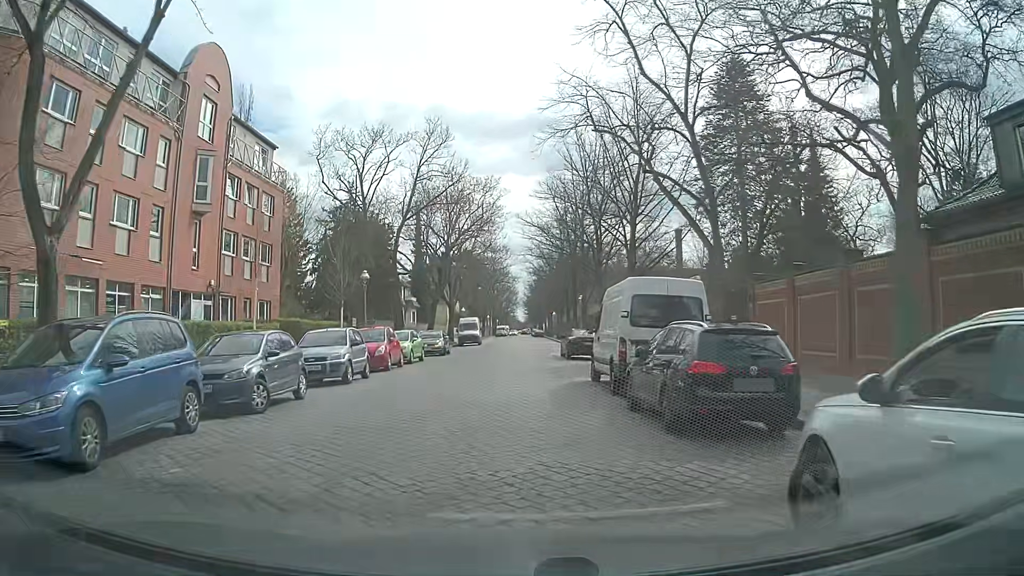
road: residential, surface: sett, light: Day
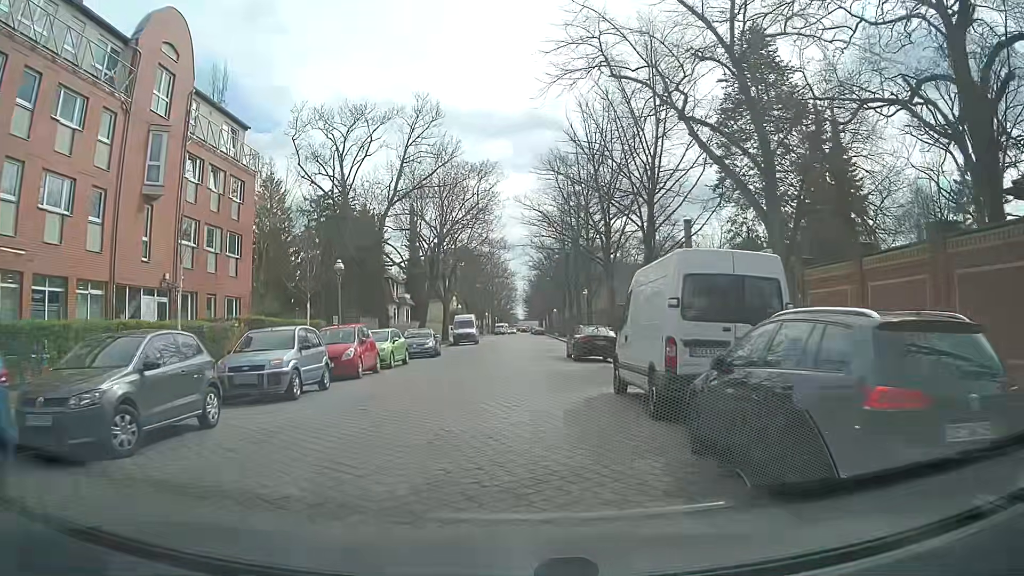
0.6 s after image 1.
(0.0, +4.4) m; -1°
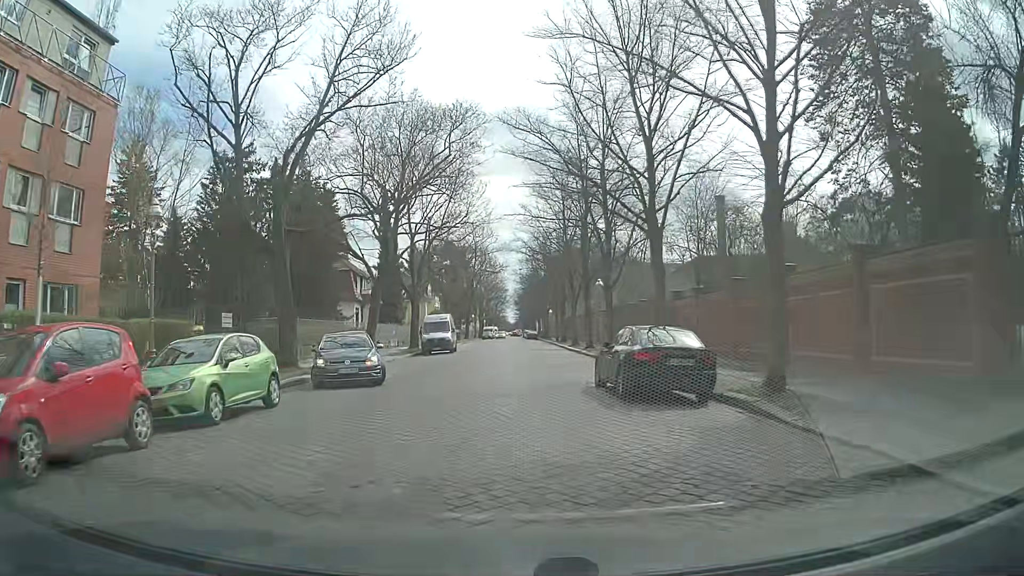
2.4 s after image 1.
(+0.3, +14.0) m; +2°
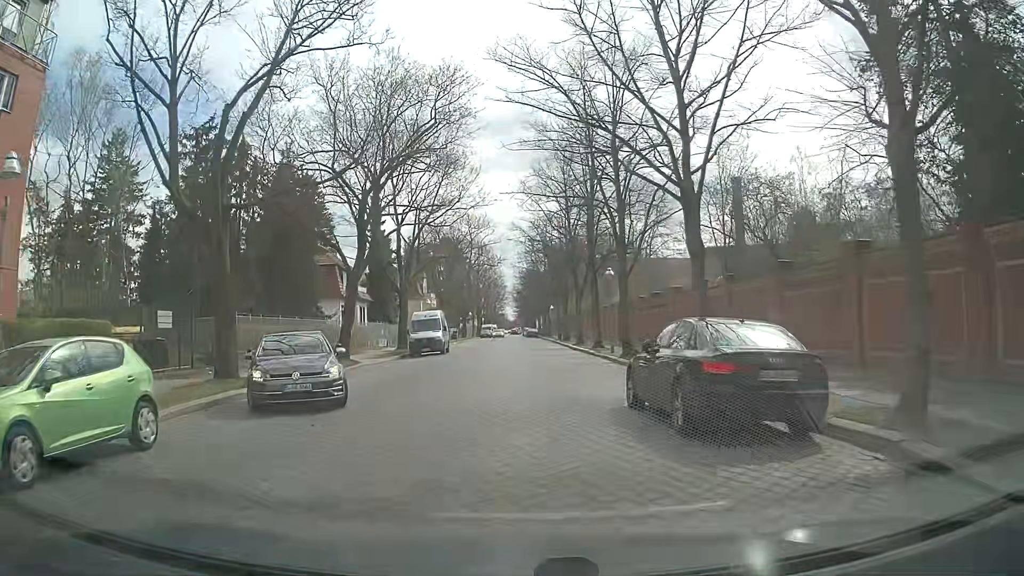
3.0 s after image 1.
(0.0, +4.8) m; 0°
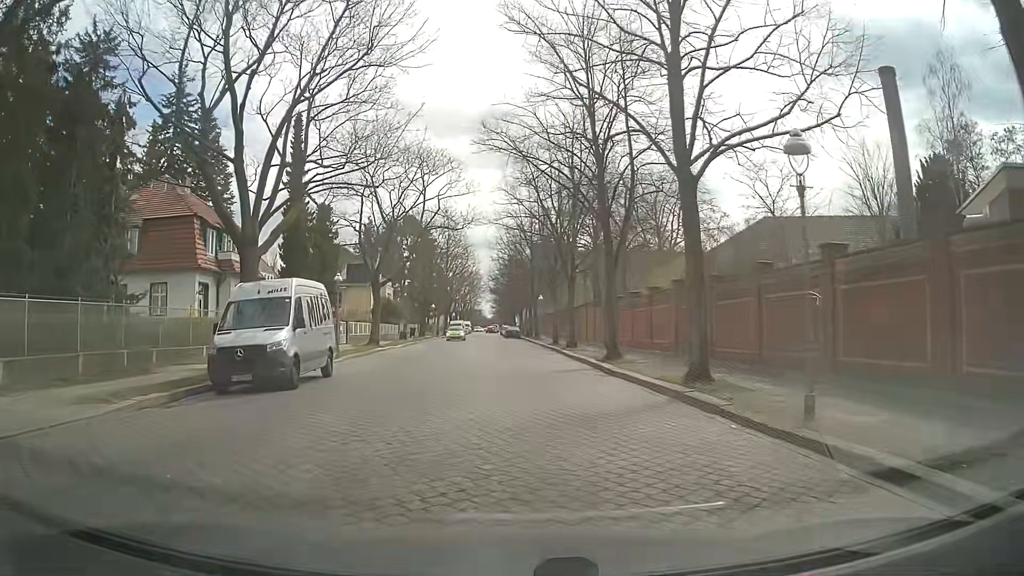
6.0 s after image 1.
(-0.1, +23.9) m; +1°
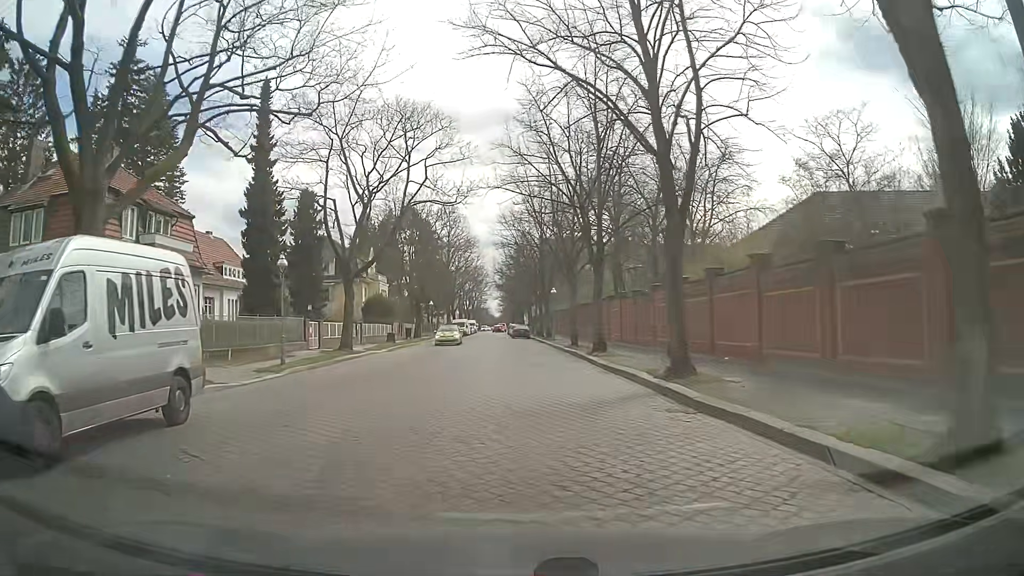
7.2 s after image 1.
(+0.1, +9.1) m; +1°
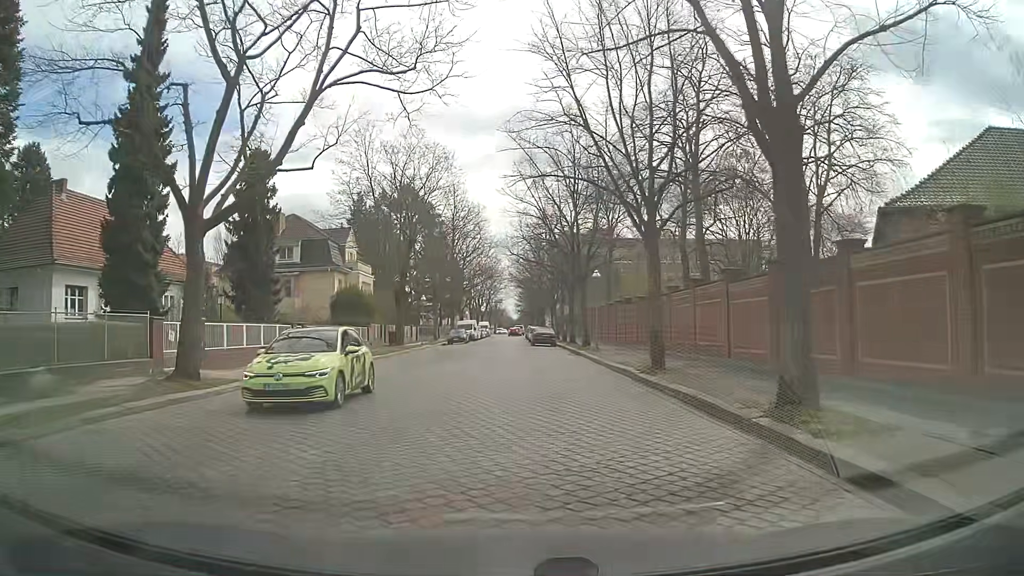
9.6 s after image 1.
(-0.5, +18.7) m; -2°
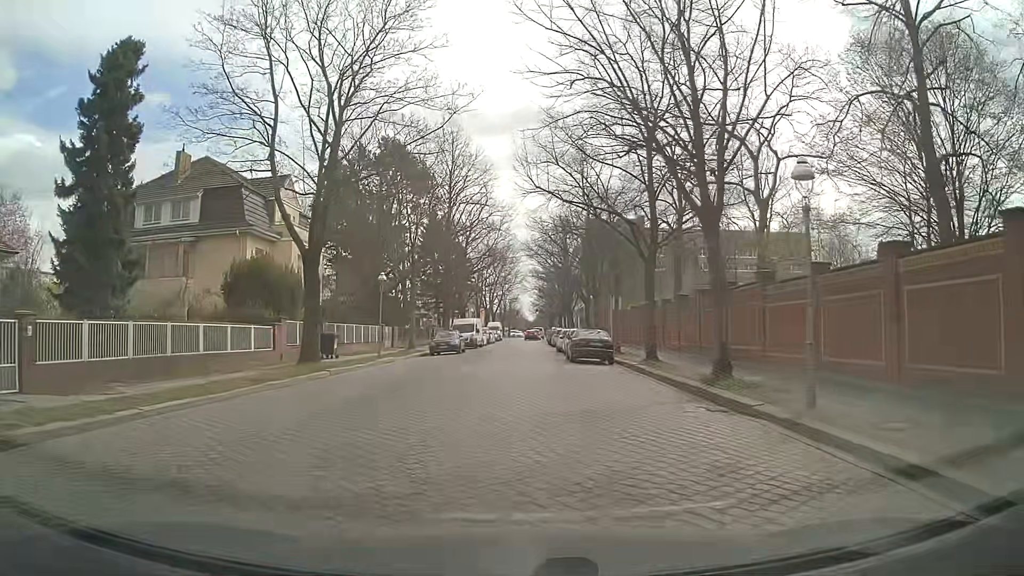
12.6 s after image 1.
(-0.6, +23.3) m; -2°
(0, +10) (0, +20) (+1, +30) (+1, +40) (+1, +50) (+2, +60) (+2, +70) (+3, +80) (+3, +90) (+4, +100) m
